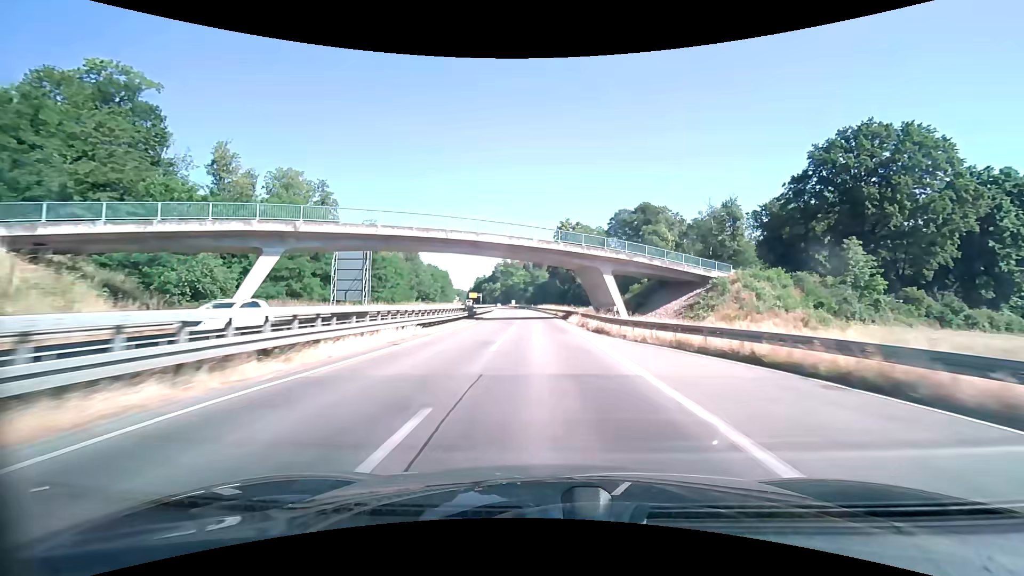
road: trunk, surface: asphalt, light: Day
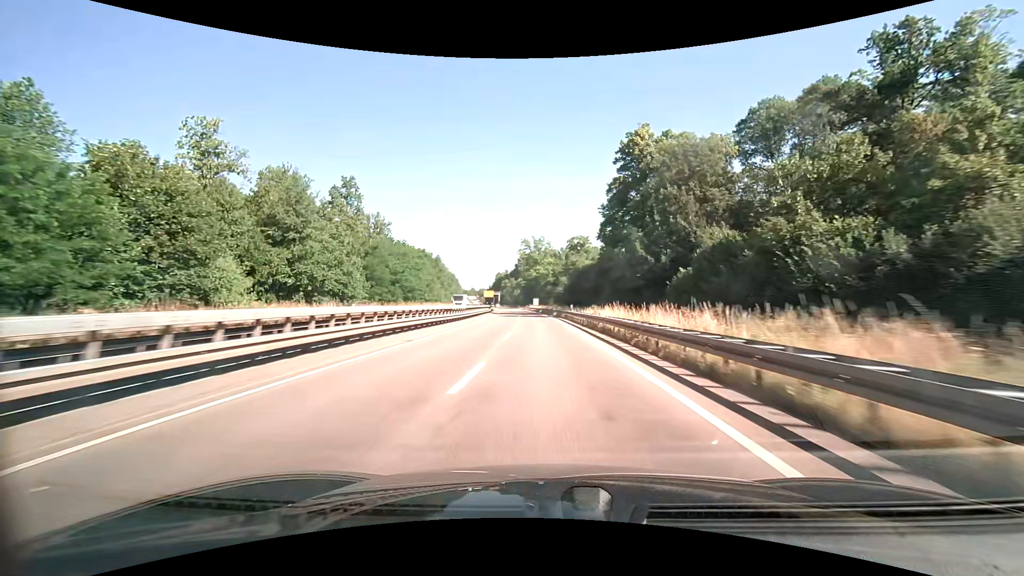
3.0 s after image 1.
(-2.7, +78.3) m; -4°
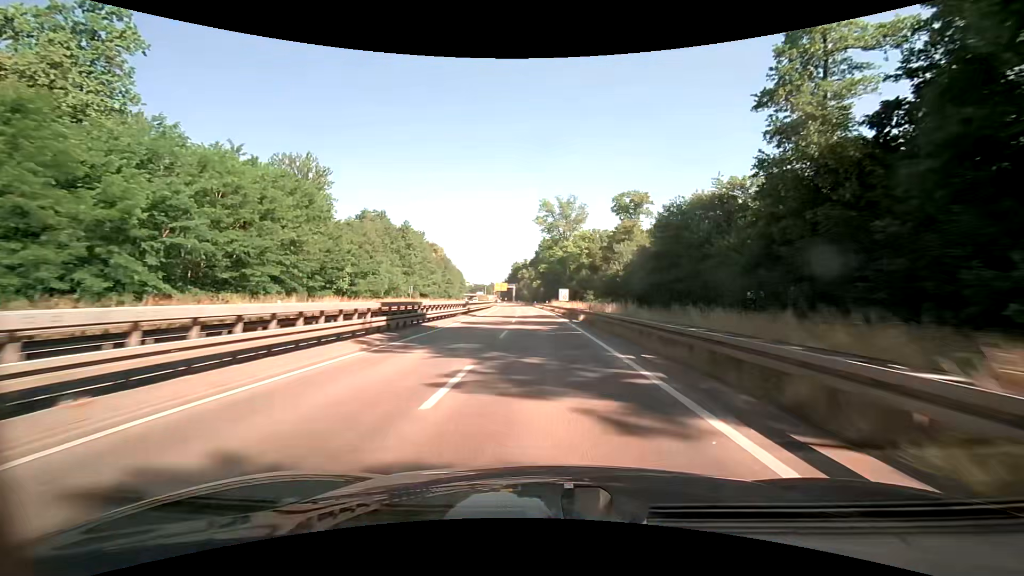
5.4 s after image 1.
(-1.5, +60.4) m; -3°
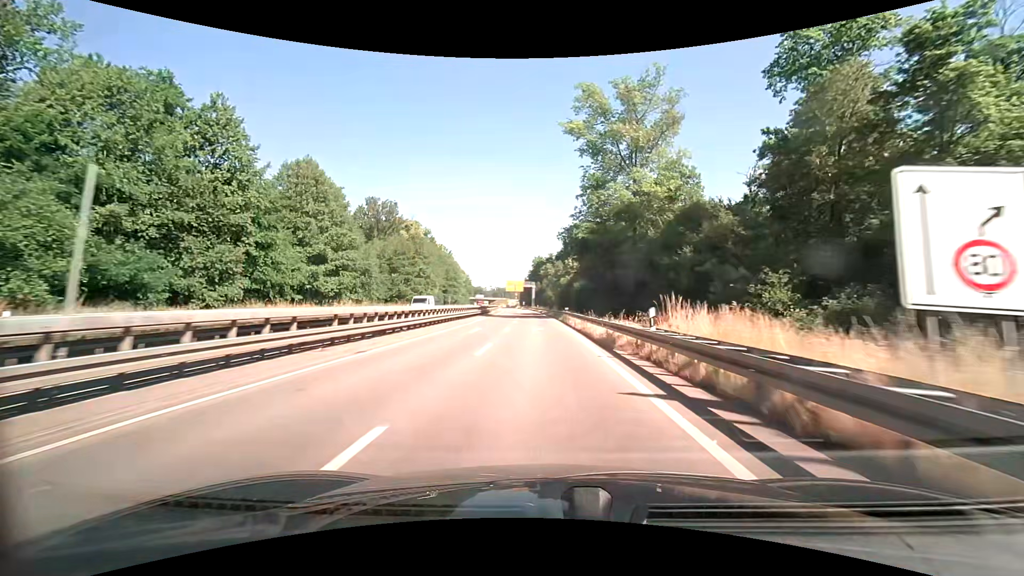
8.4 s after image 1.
(-1.5, +63.7) m; -3°
(0, +10) (0, +20) (0, +30) (-1, +40) (-1, +50) (-2, +60) (-2, +70) (-3, +80) (-3, +90) (-4, +100) m
